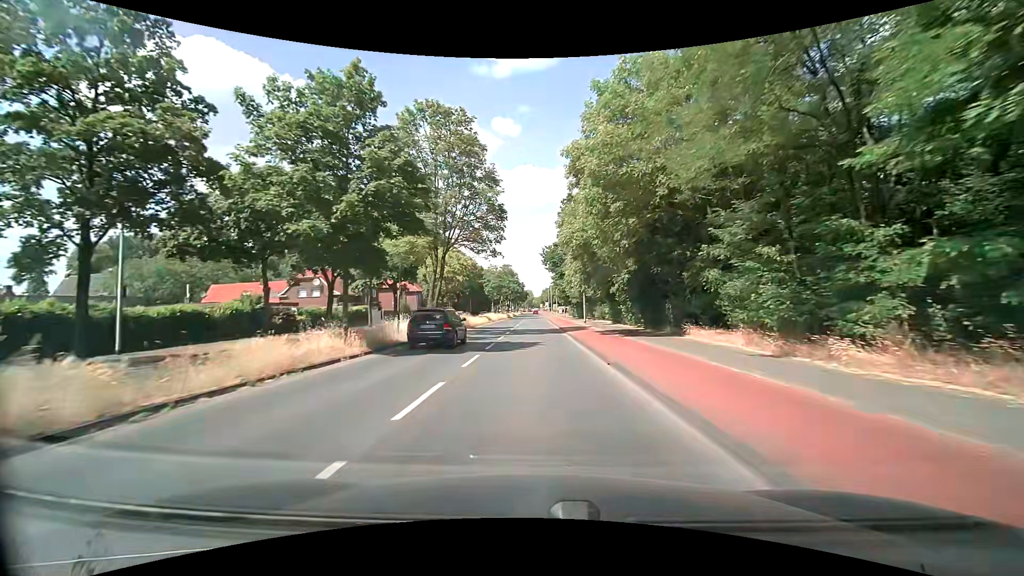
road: secondary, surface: asphalt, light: Day
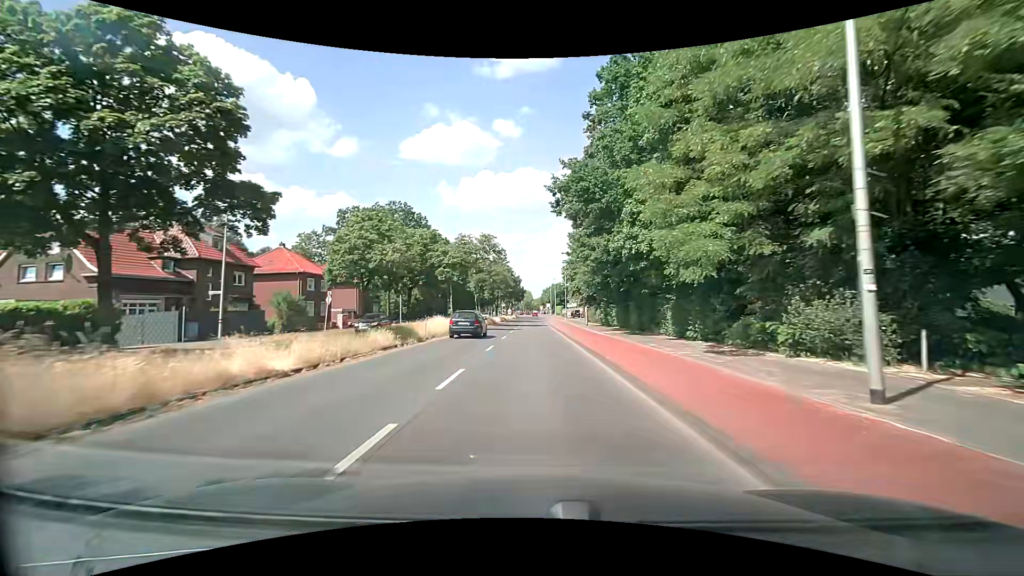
(+0.4, +38.4) m; +1°
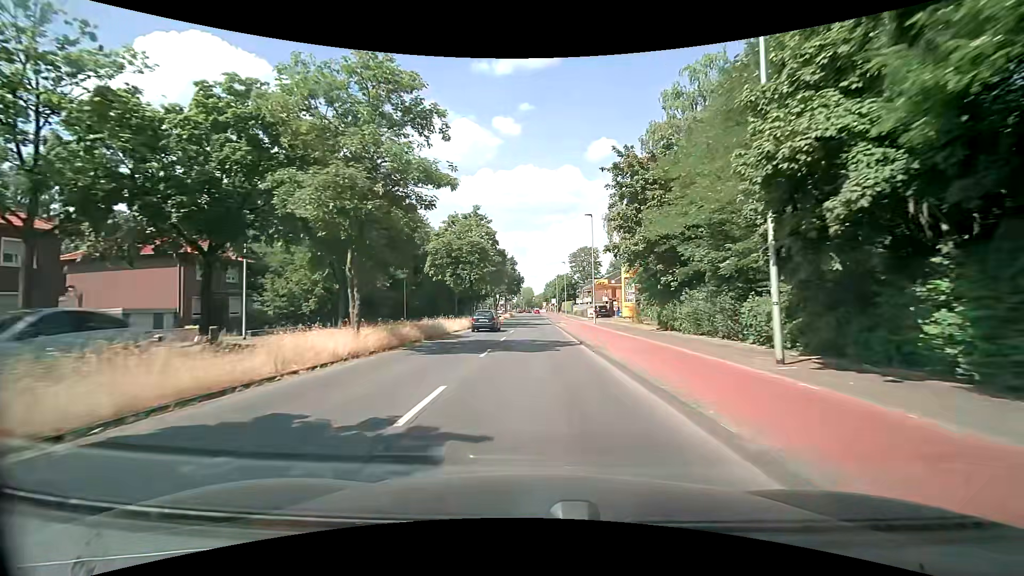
(-0.2, +38.4) m; 0°
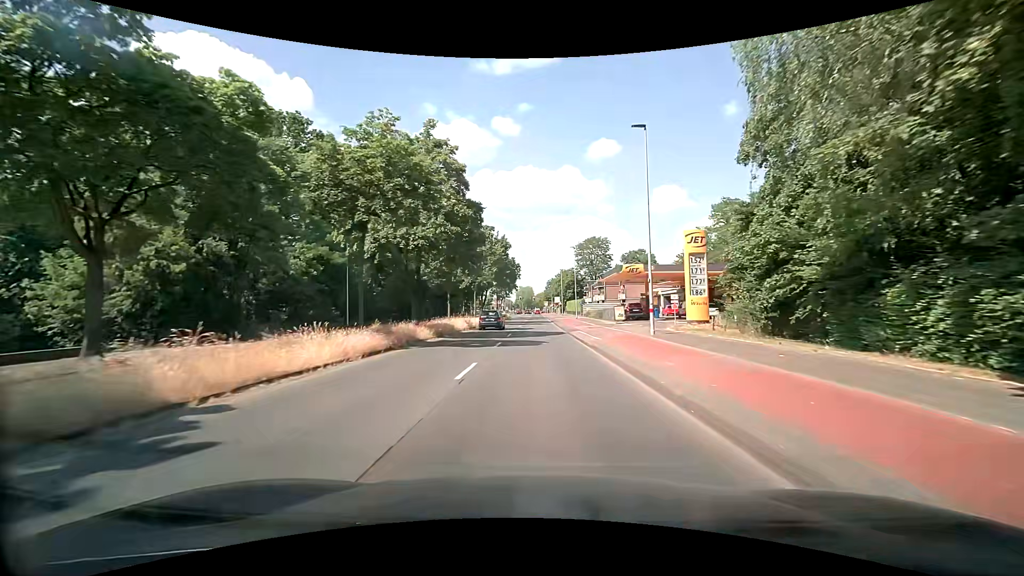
(0.0, +22.7) m; 0°
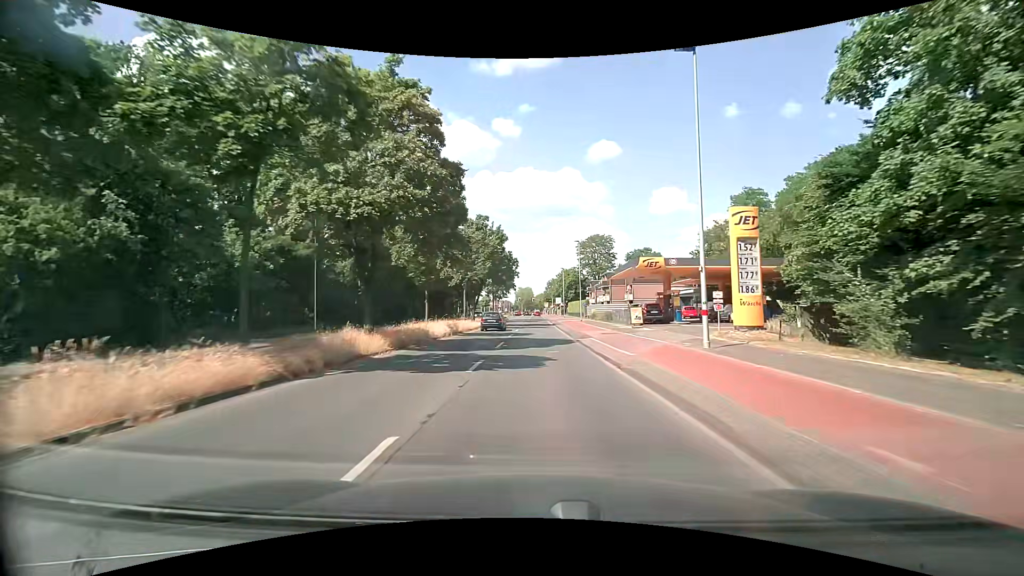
(0.0, +7.5) m; -1°
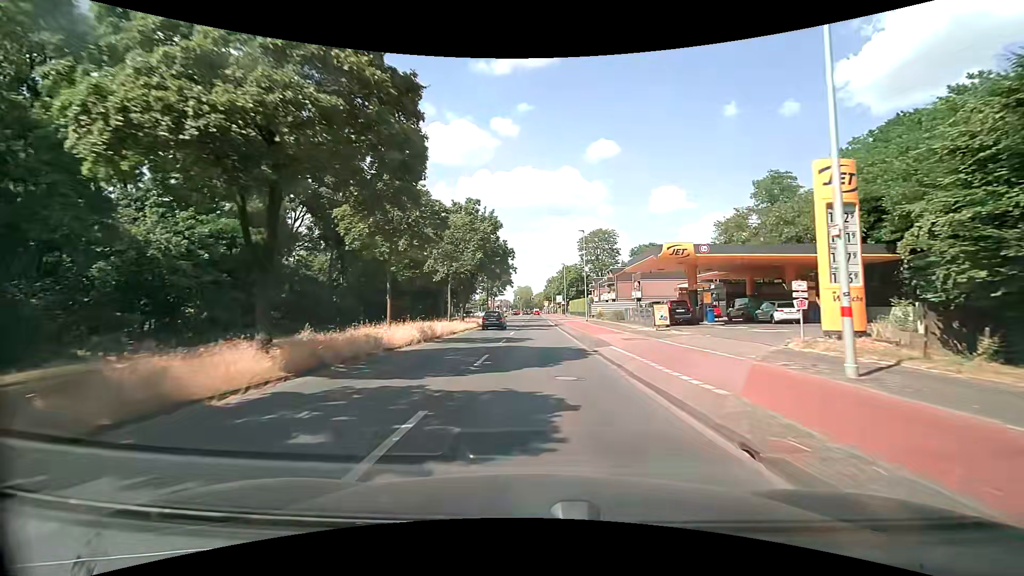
(+0.1, +7.5) m; +1°
(0, +10) (0, +20) (0, +30) (0, +40) (0, +50) (0, +60) (0, +70) (0, +80) (0, +90) (0, +100) m
